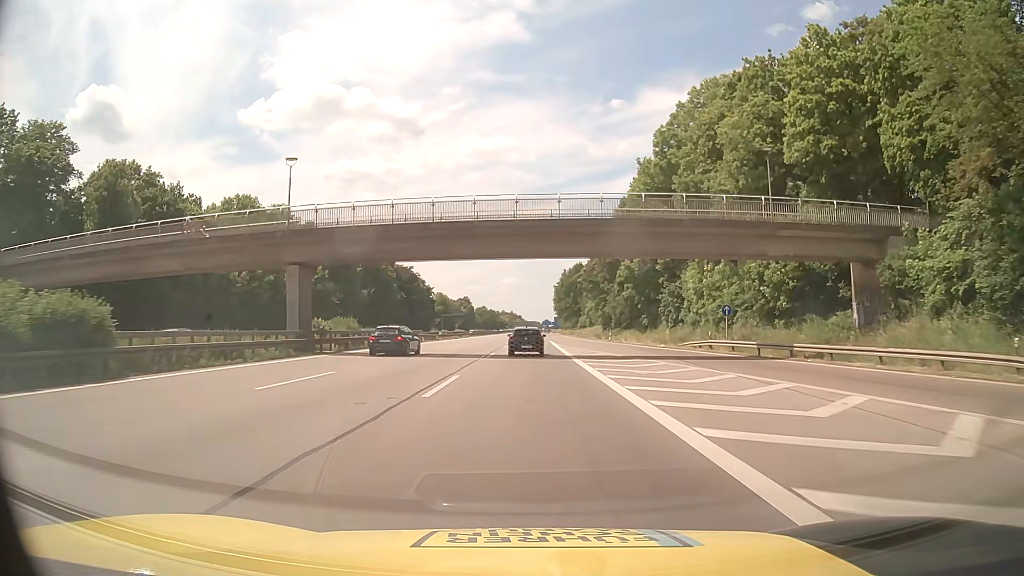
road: motorway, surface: asphalt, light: Day
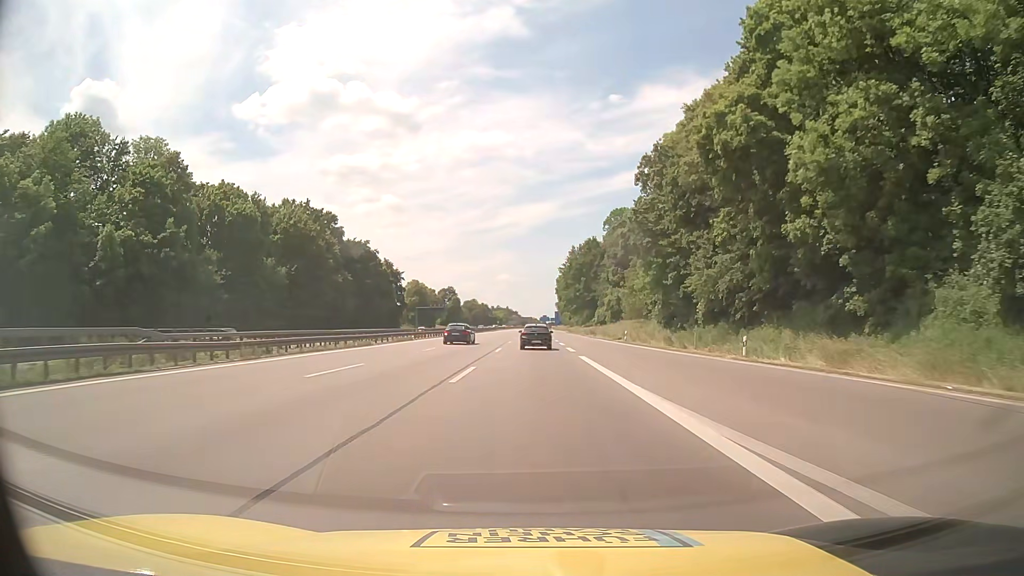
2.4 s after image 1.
(+0.1, +51.5) m; 0°
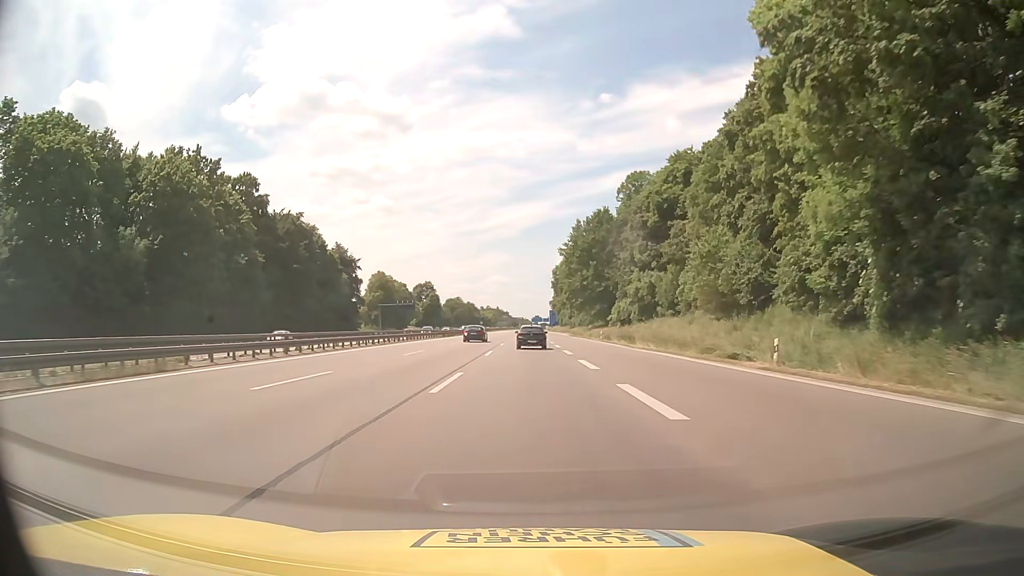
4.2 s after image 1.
(+0.2, +39.3) m; +1°
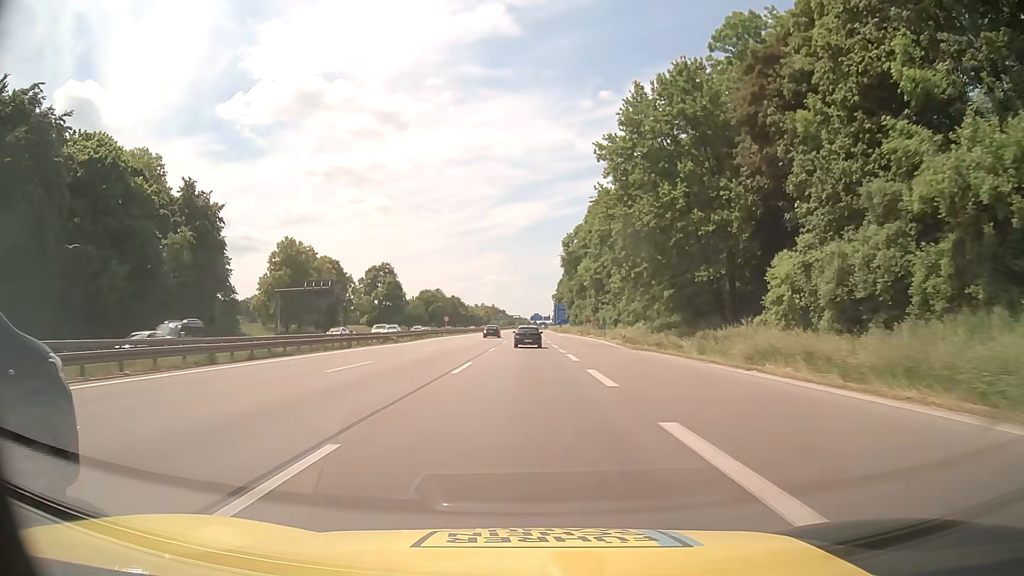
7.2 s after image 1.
(+0.2, +66.2) m; 0°
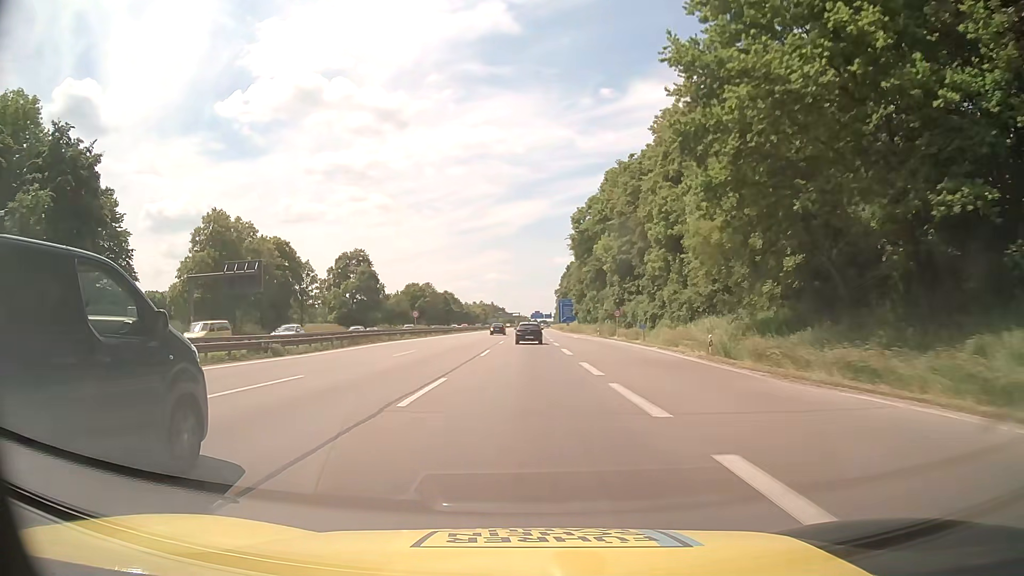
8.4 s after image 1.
(0.0, +26.6) m; 0°
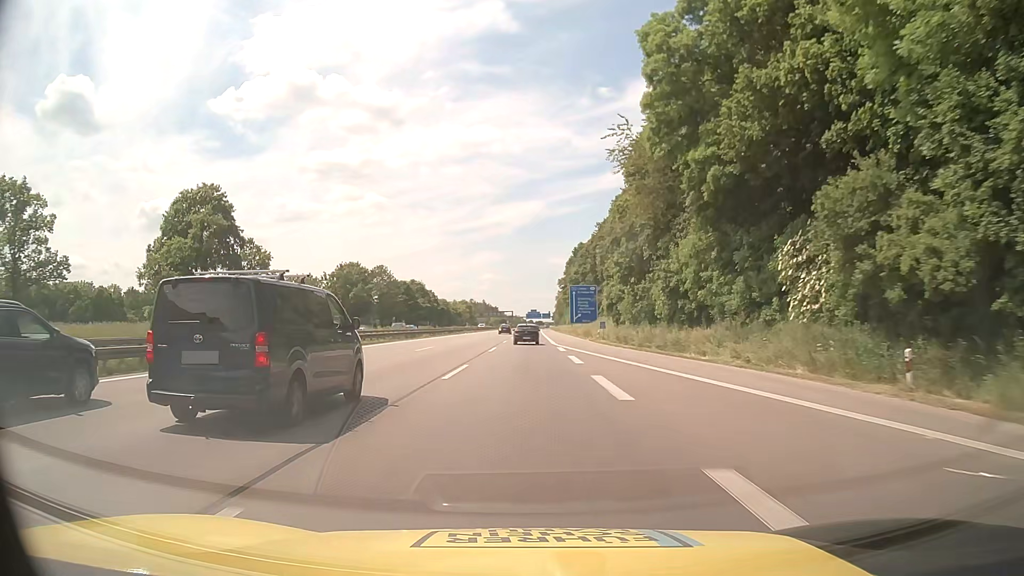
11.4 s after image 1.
(+0.2, +66.8) m; 0°
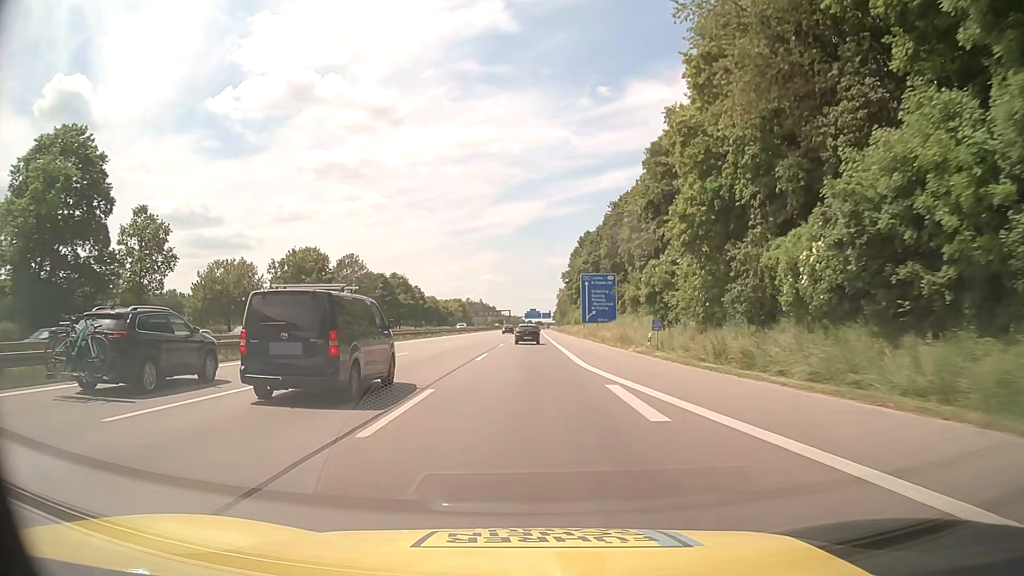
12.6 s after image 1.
(0.0, +26.7) m; 0°
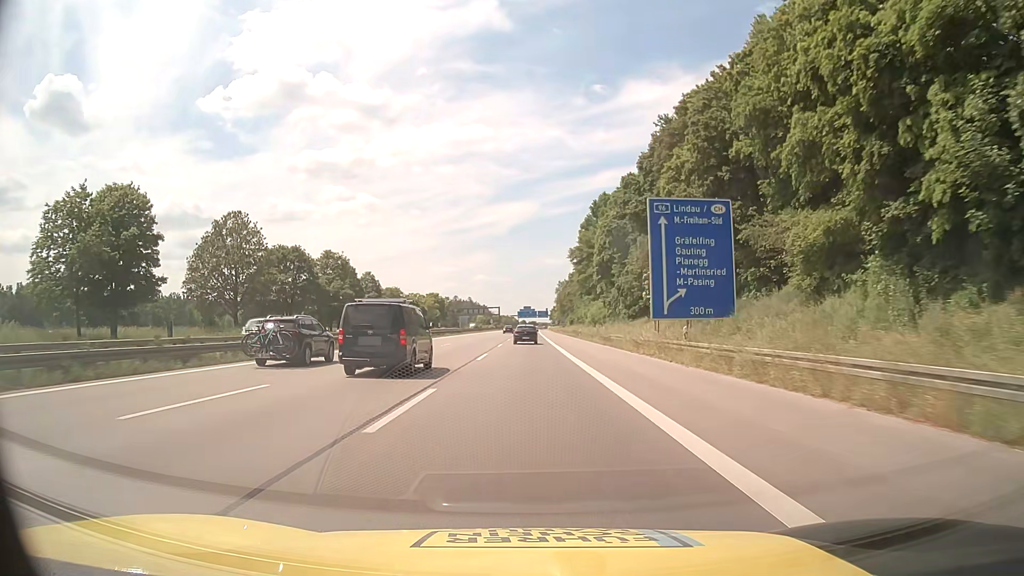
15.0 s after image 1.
(+0.1, +53.6) m; +1°
(0, +10) (0, +20) (0, +30) (0, +40) (0, +50) (0, +60) (0, +70) (0, +80) (0, +90) (0, +100) m
